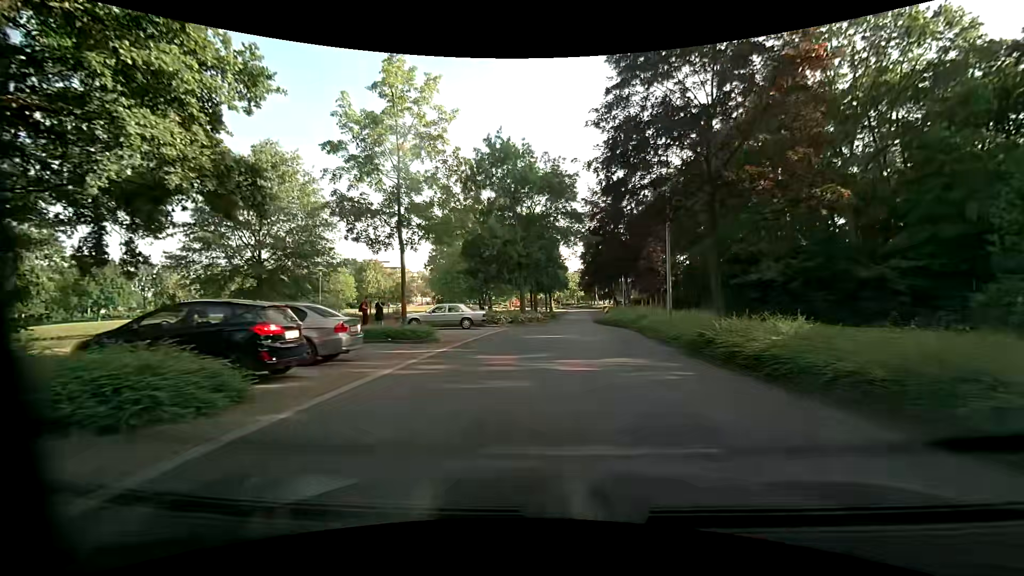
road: unclassified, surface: asphalt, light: Day
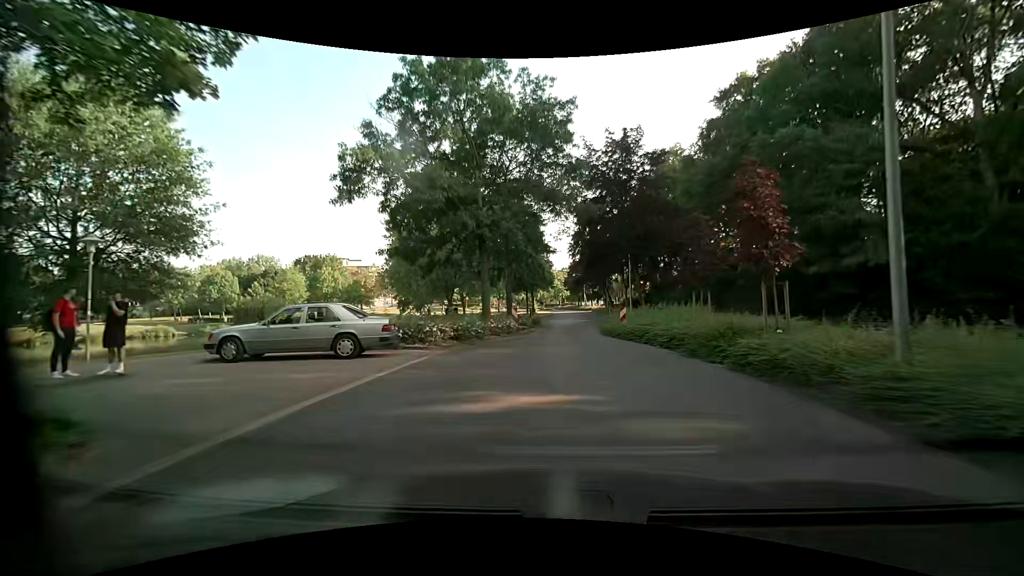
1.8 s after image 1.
(+0.4, +14.8) m; +2°
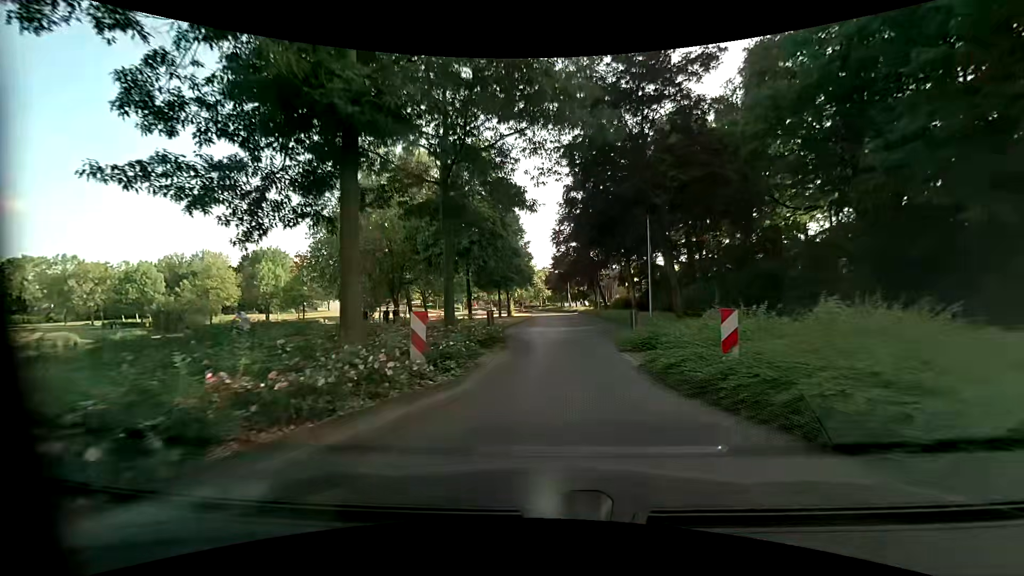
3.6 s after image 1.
(+0.3, +14.8) m; +2°
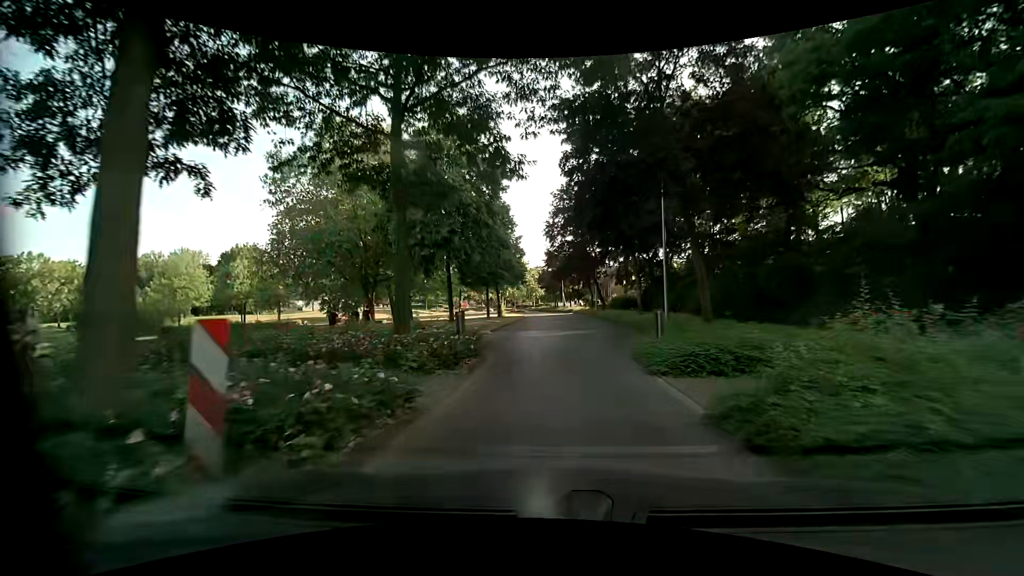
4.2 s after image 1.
(0.0, +4.9) m; +1°
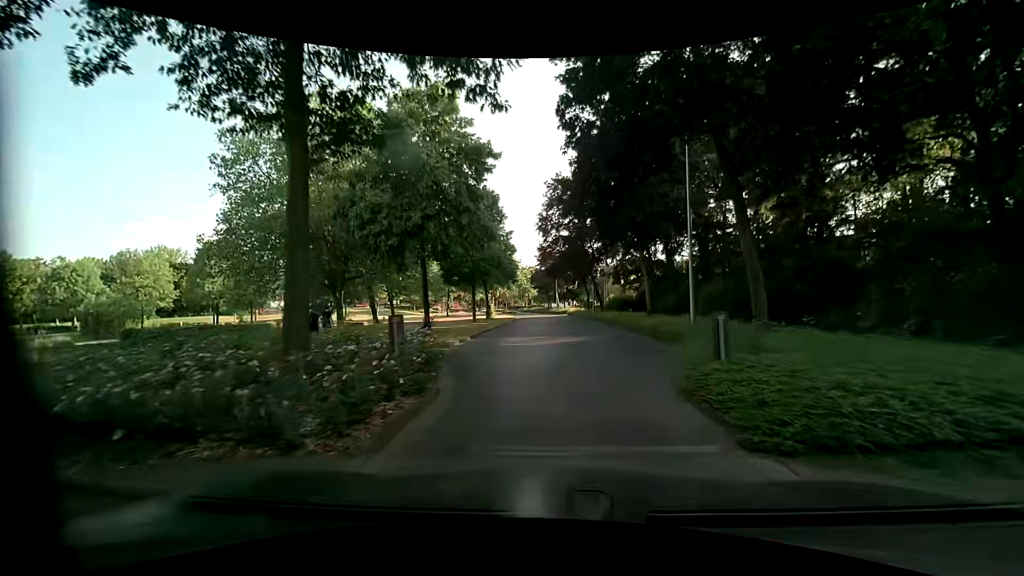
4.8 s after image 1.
(0.0, +4.9) m; 0°
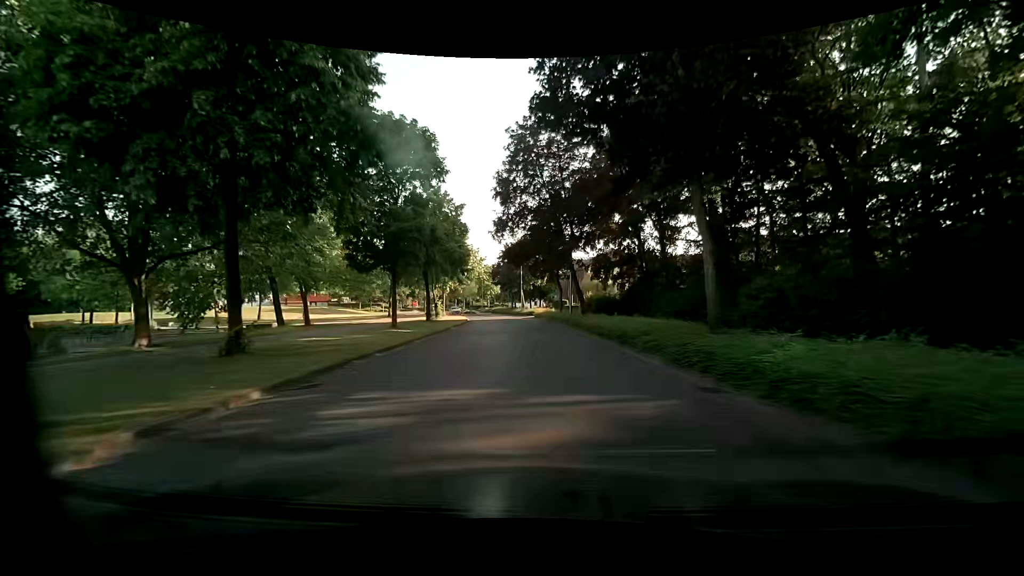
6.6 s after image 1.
(+0.5, +14.8) m; +3°
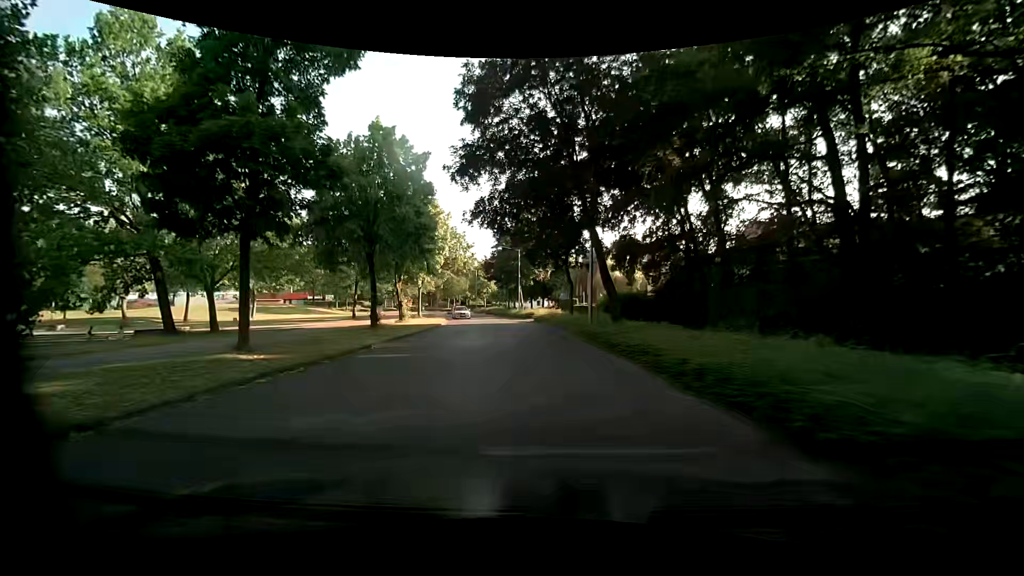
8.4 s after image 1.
(+0.2, +14.8) m; 0°
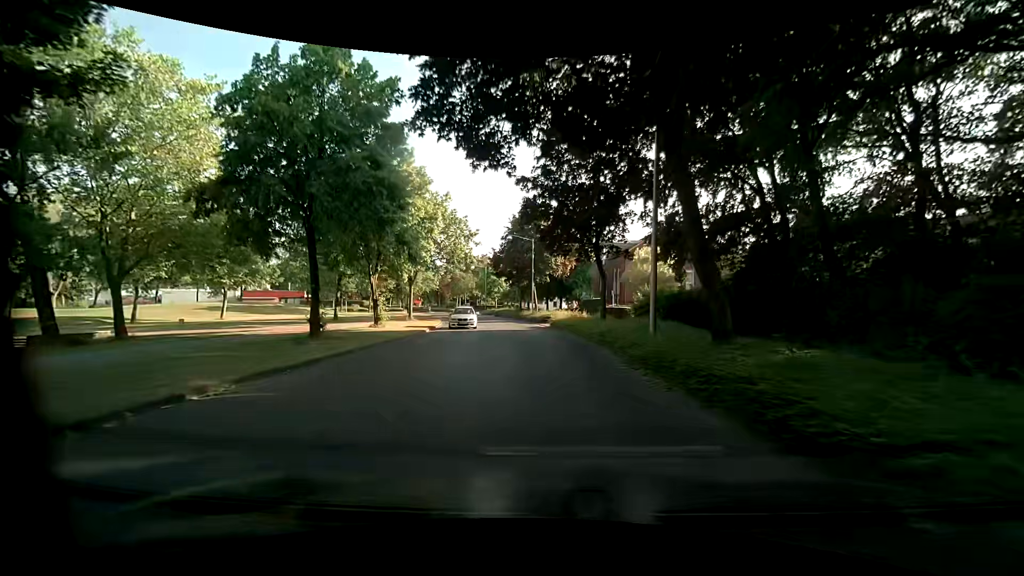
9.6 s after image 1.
(-0.3, +9.9) m; 0°
